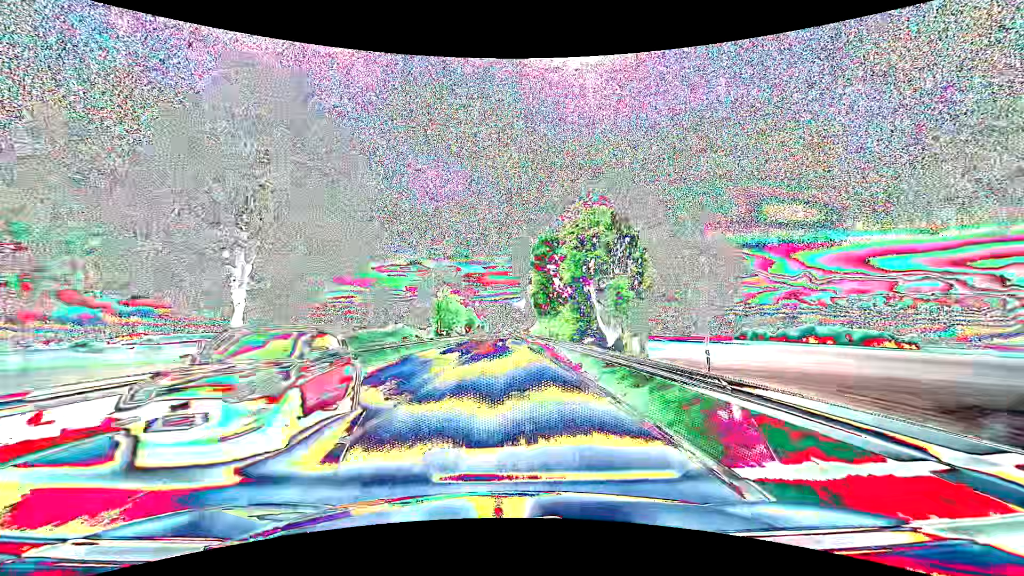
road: primary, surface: asphalt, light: Day
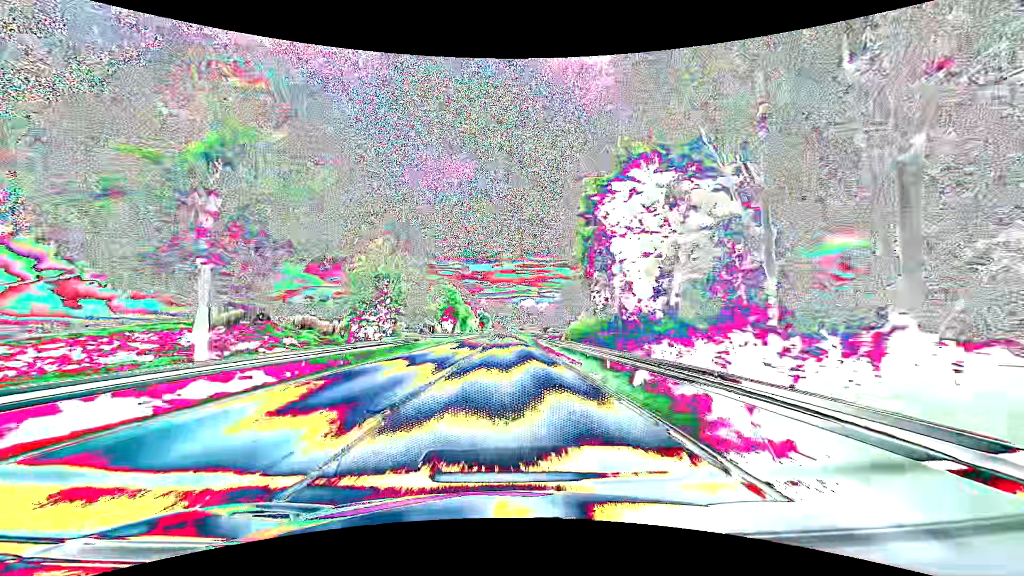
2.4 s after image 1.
(-0.3, +63.3) m; -1°
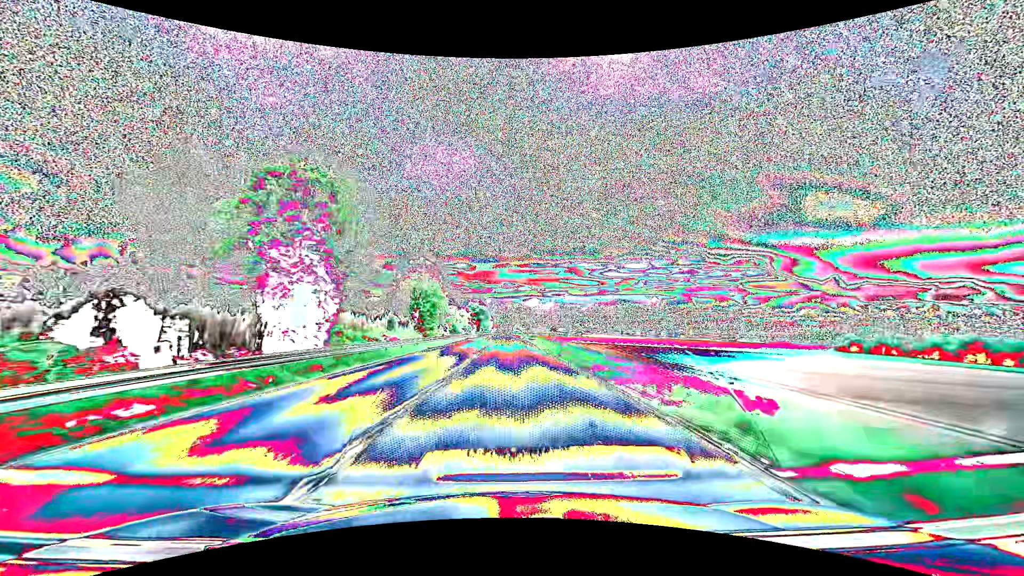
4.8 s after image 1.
(-0.4, +63.4) m; 0°
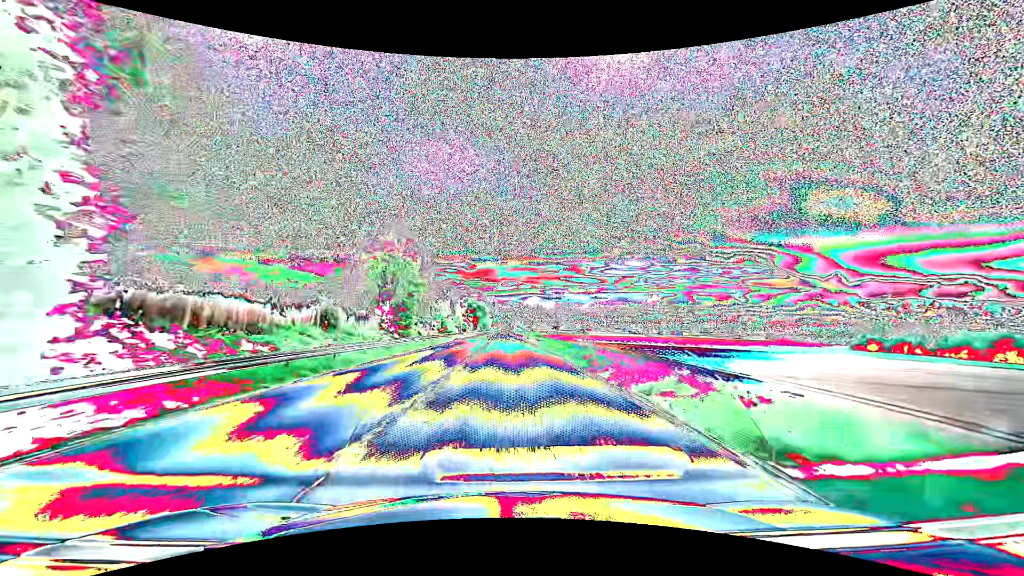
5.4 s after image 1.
(0.0, +15.9) m; 0°
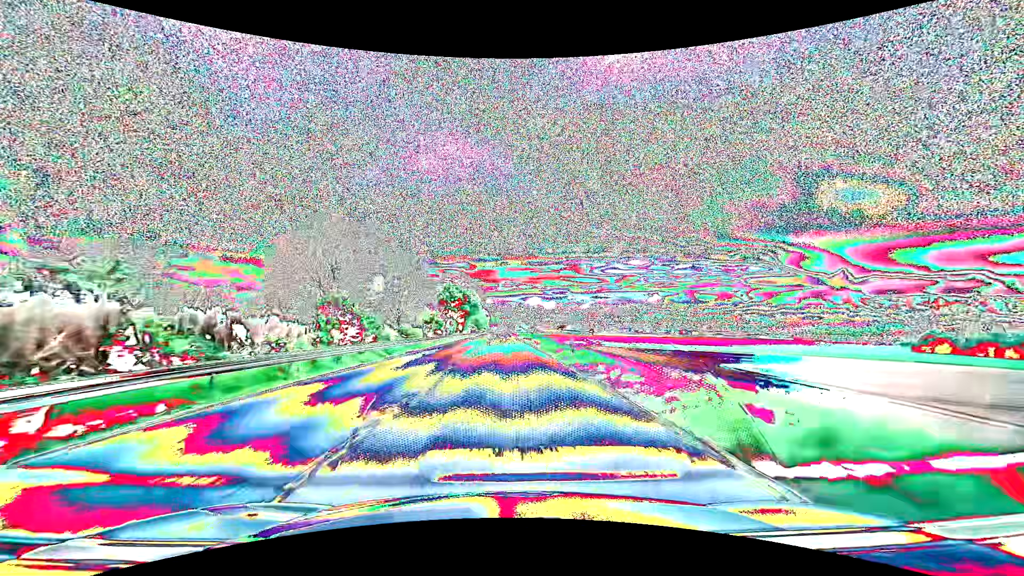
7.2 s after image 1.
(0.0, +47.6) m; 0°
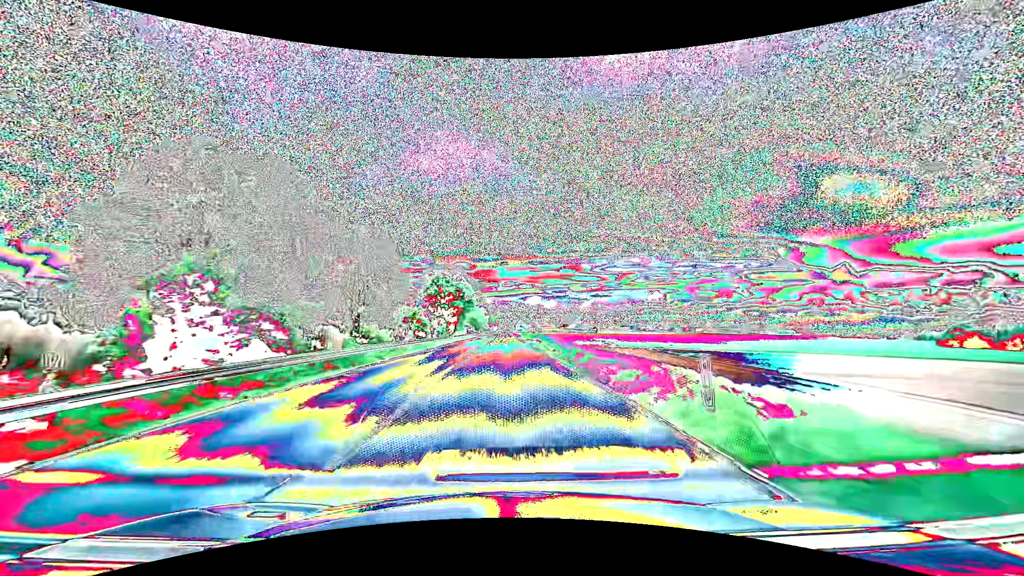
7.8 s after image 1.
(0.0, +15.9) m; 0°
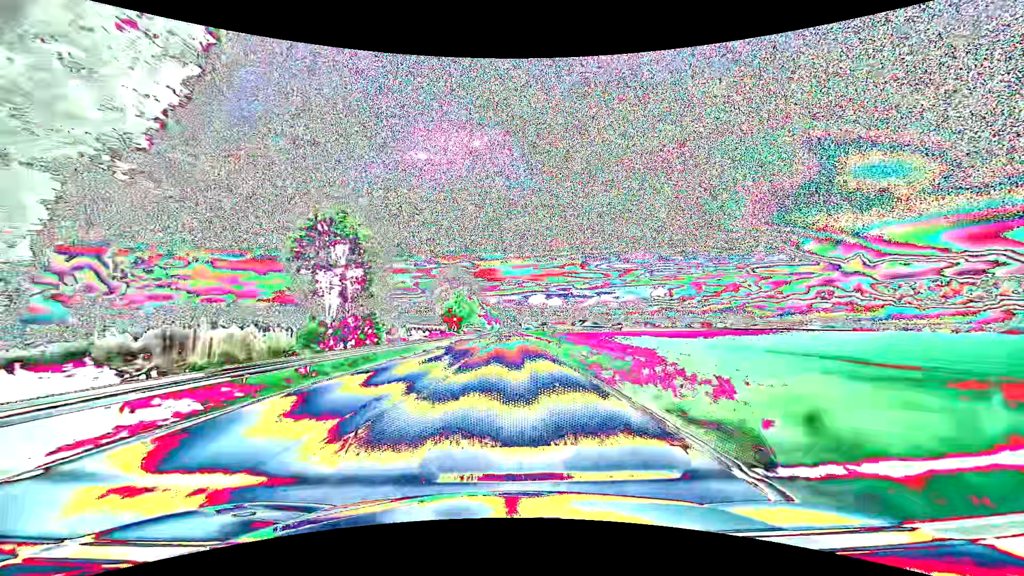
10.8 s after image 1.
(-0.4, +79.3) m; -1°
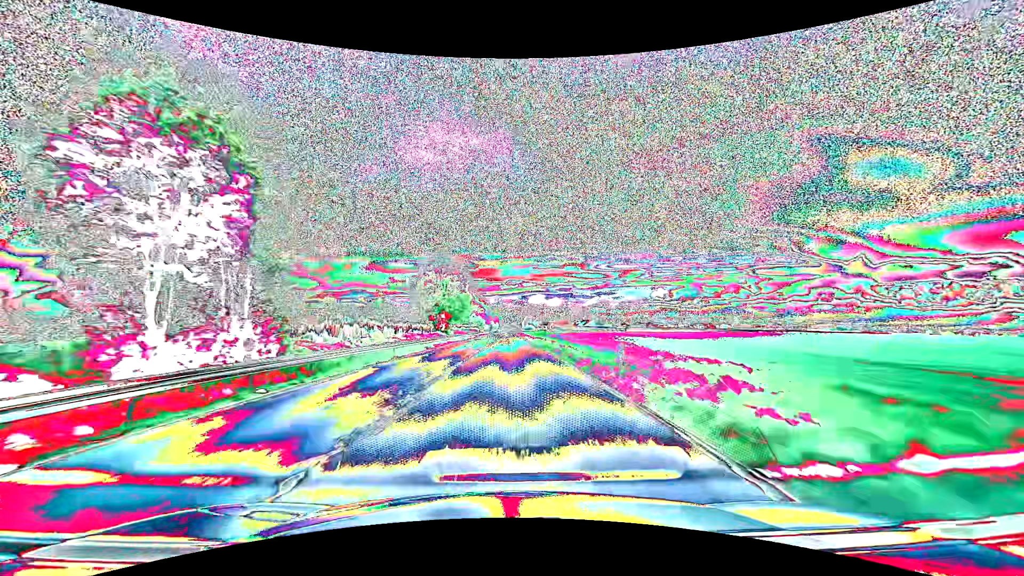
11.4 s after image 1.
(0.0, +15.8) m; 0°
(0, +10) (0, +20) (0, +30) (0, +40) (0, +50) (0, +60) (0, +70) (0, +80) (0, +90) (0, +100) m
